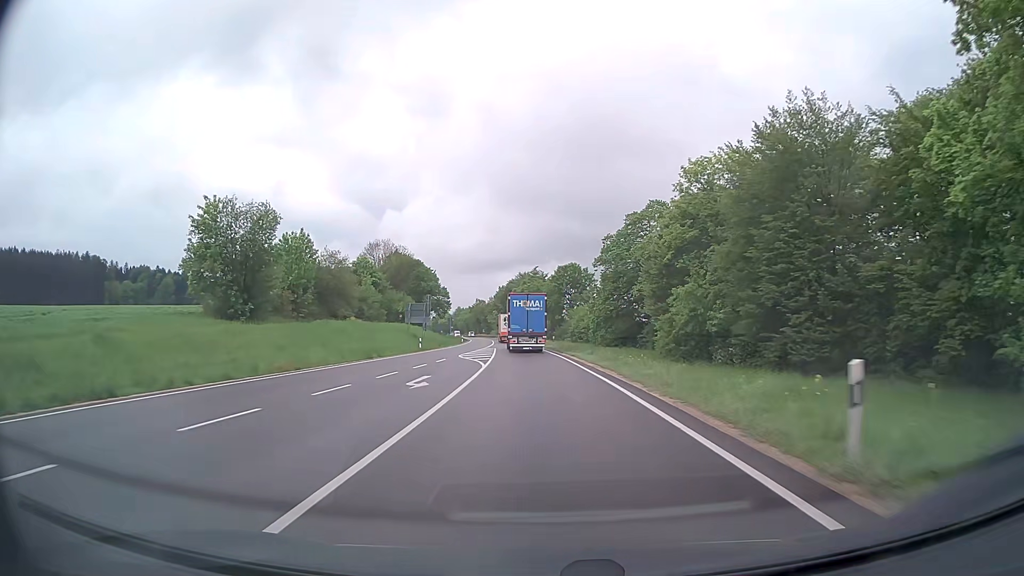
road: primary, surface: asphalt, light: Day
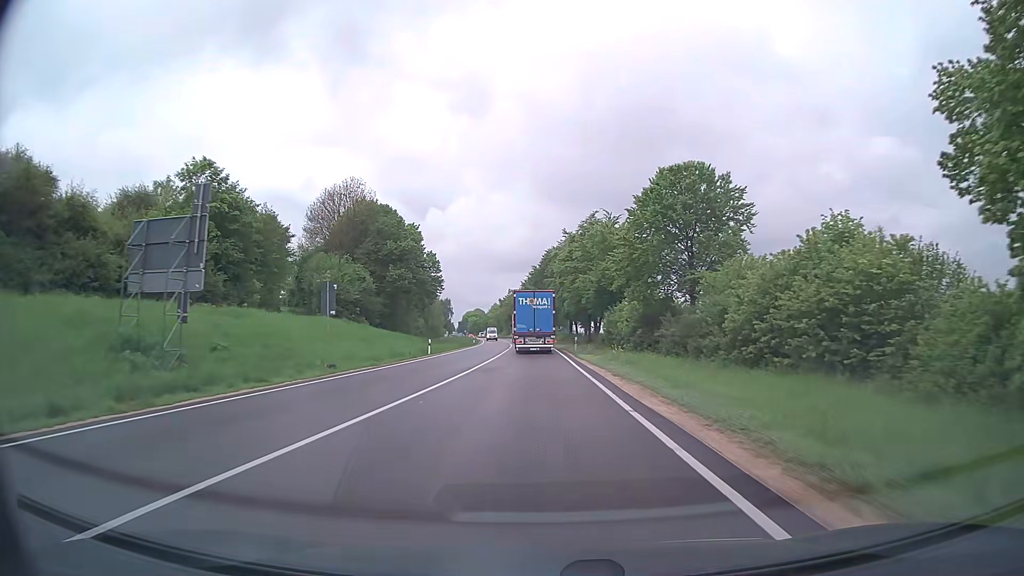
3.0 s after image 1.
(-2.0, +60.8) m; -4°
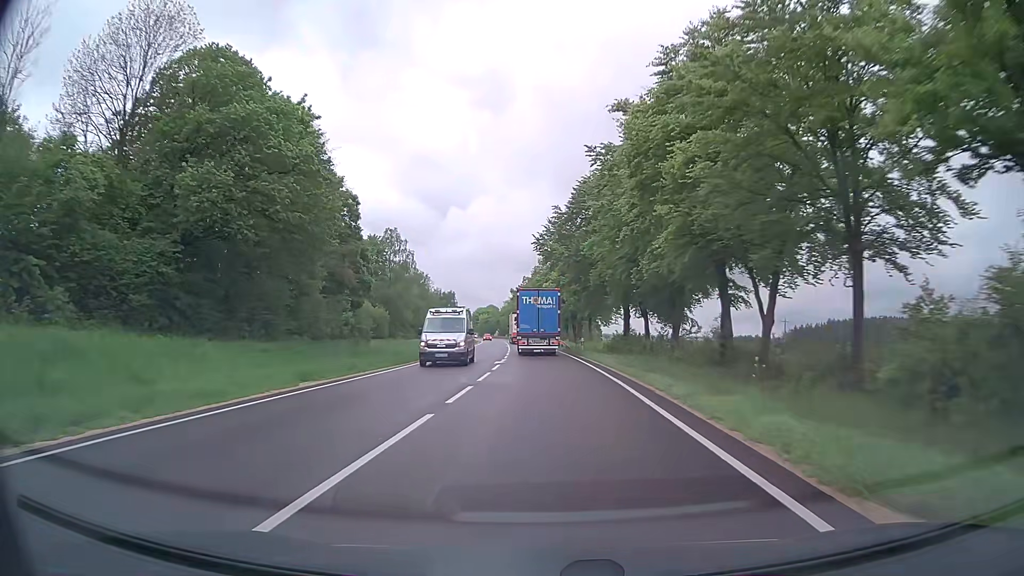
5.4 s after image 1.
(-0.7, +47.6) m; -2°
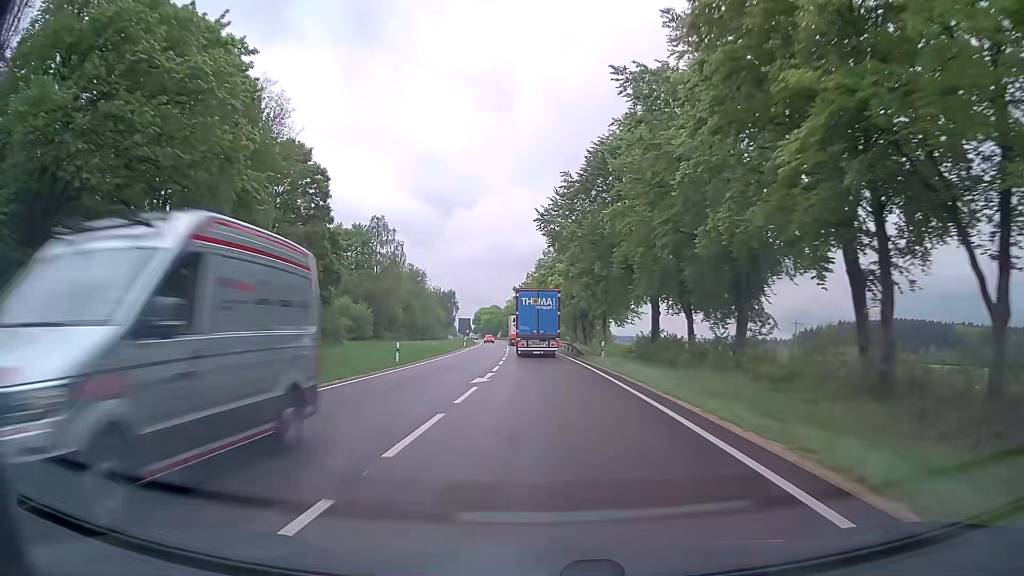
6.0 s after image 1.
(0.0, +11.7) m; 0°
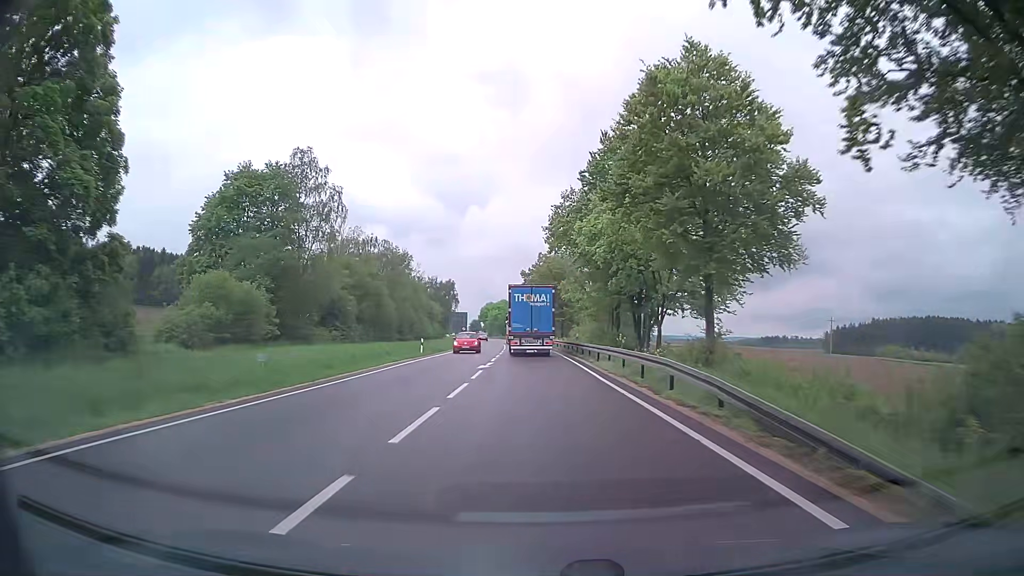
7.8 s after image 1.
(-0.2, +35.2) m; -1°
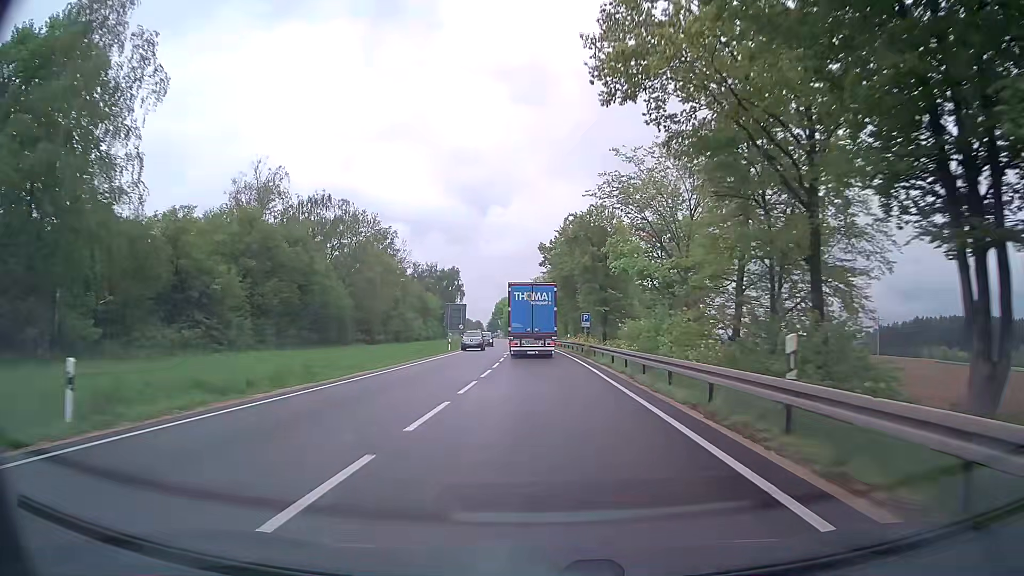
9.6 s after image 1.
(-0.5, +34.9) m; -2°
